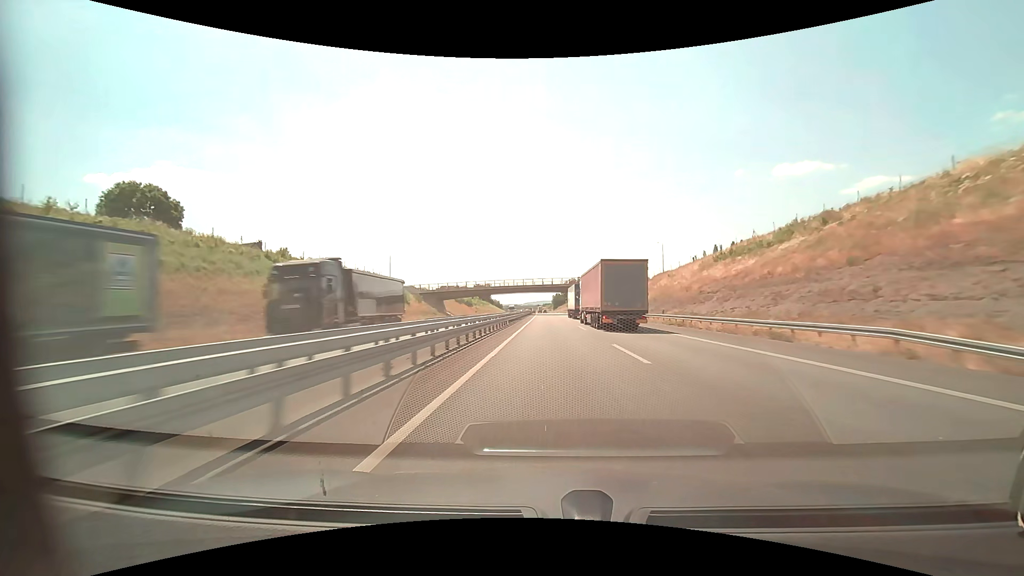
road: motorway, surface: asphalt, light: Day
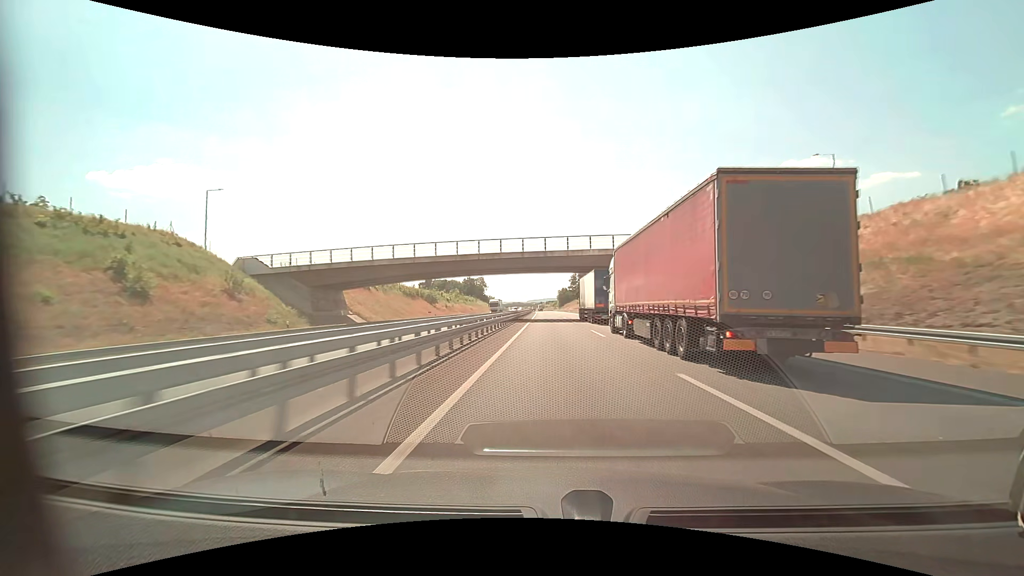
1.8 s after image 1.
(-0.4, +62.4) m; 0°
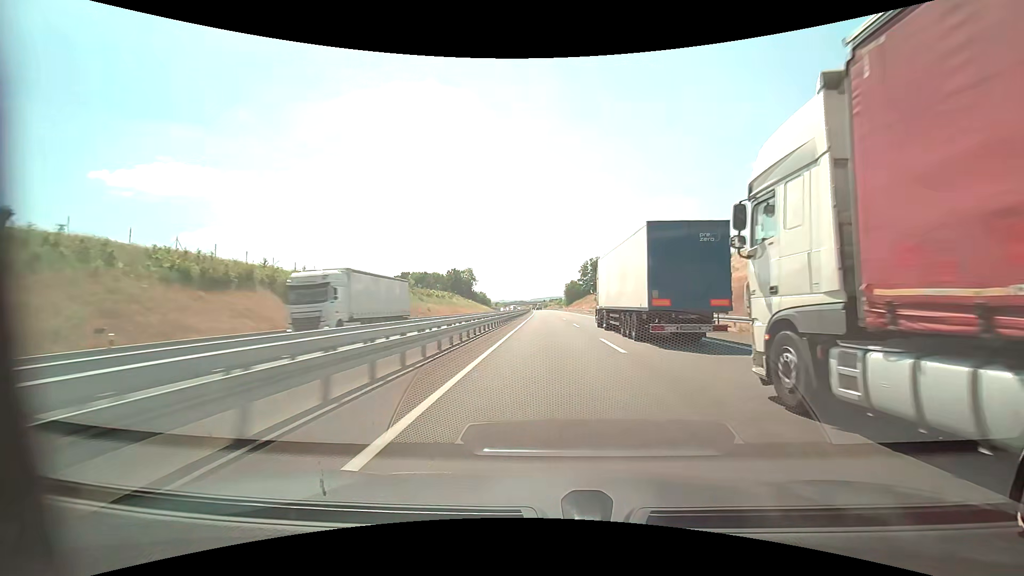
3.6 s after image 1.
(0.0, +62.4) m; 0°
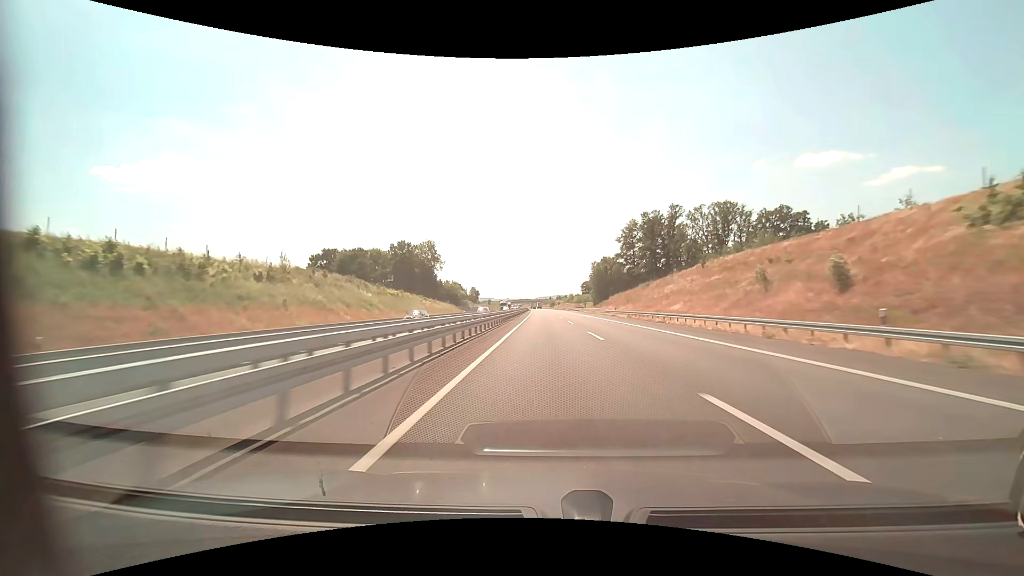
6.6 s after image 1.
(-0.8, +103.6) m; -1°
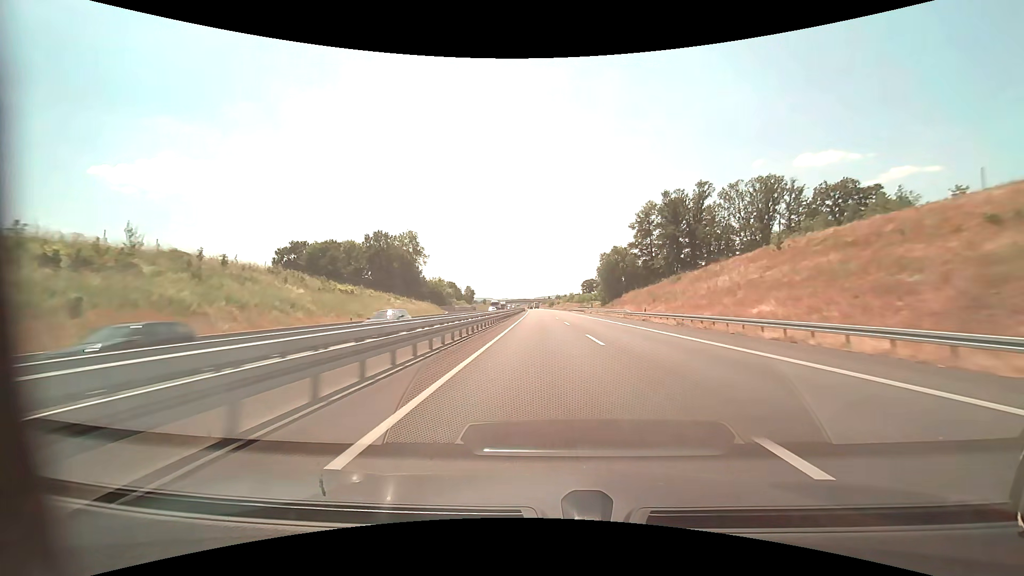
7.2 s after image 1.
(0.0, +20.7) m; 0°
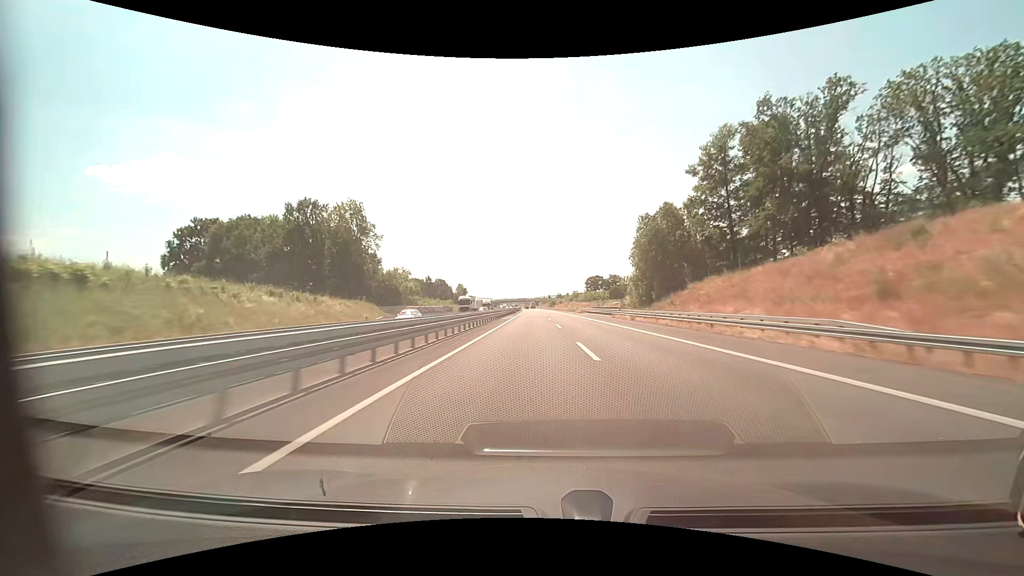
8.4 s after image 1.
(+0.1, +41.3) m; 0°
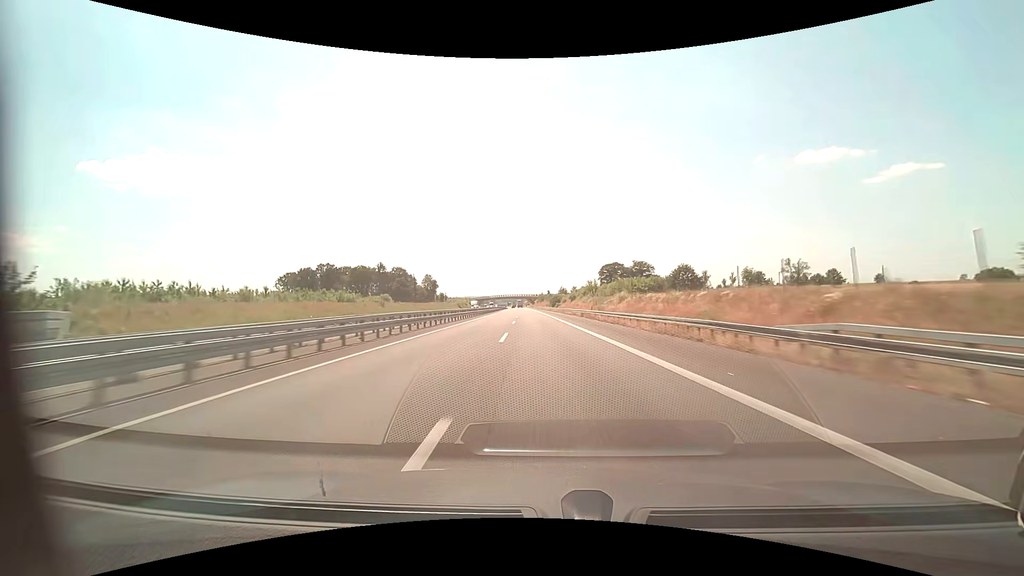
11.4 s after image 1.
(-0.4, +103.3) m; 0°
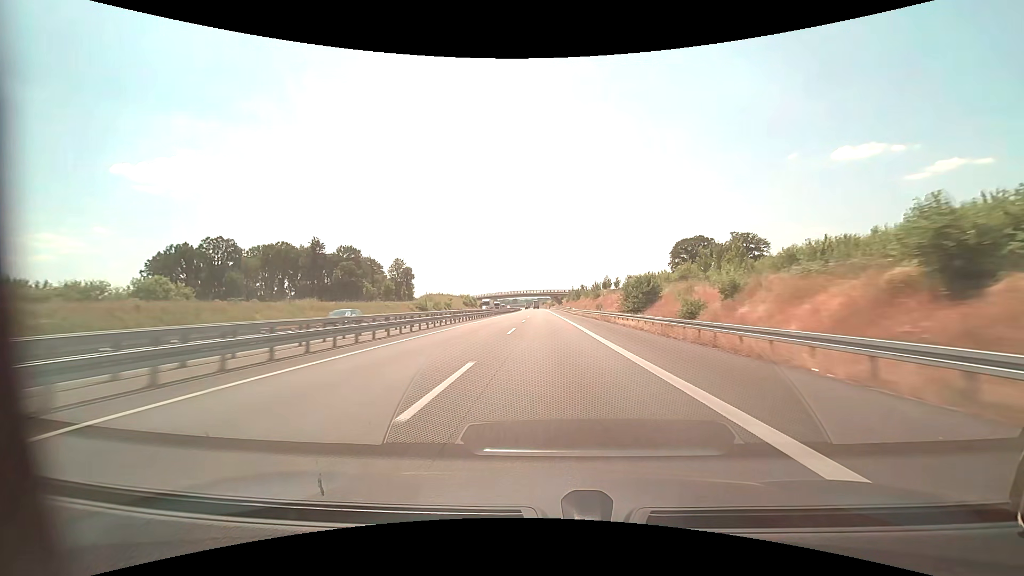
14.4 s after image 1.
(-3.6, +102.9) m; -3°
(0, +10) (0, +20) (0, +30) (0, +40) (0, +50) (0, +60) (0, +70) (0, +80) (-1, +90) (-1, +100) m
